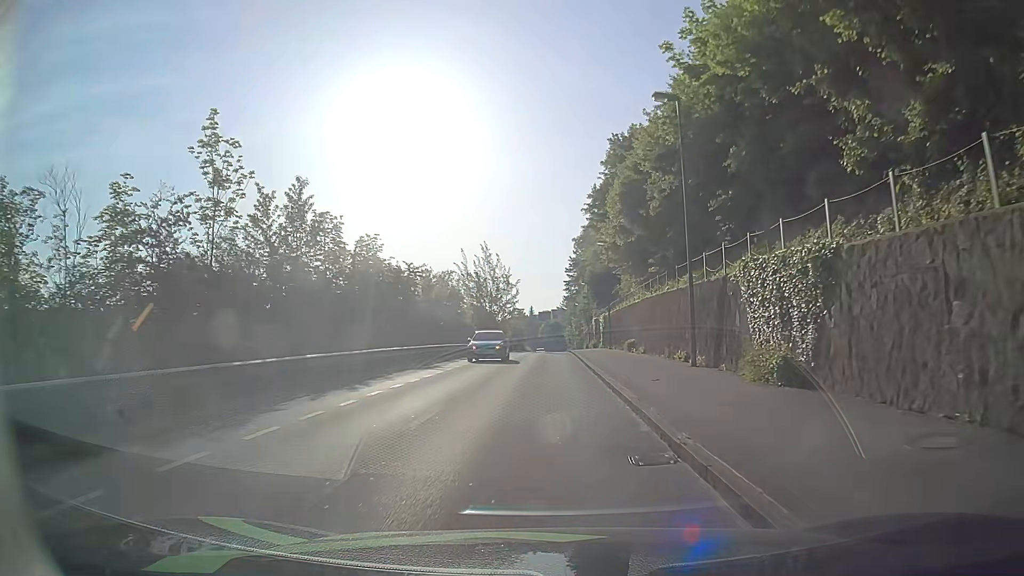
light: Day
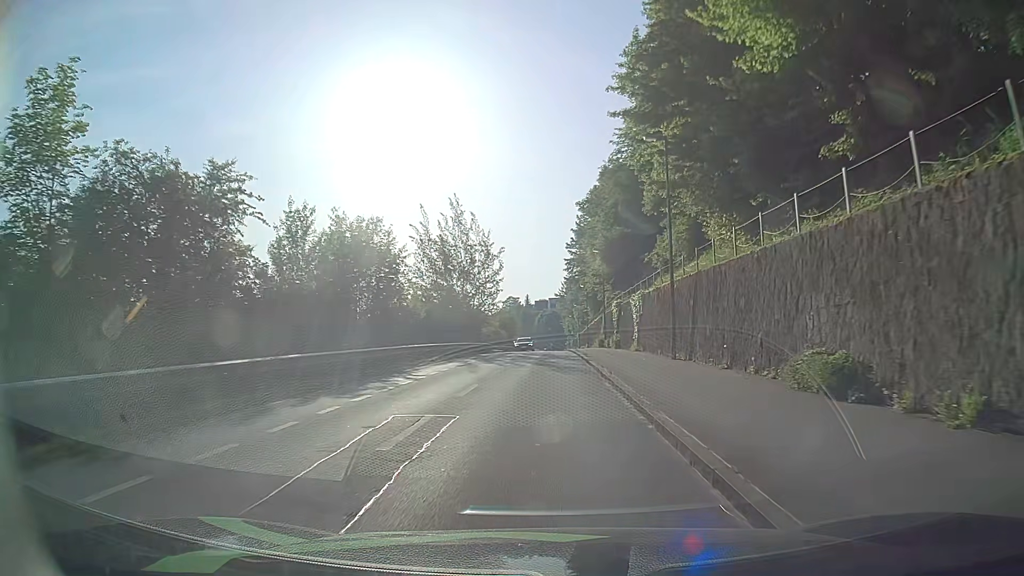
(-0.1, +25.9) m; 0°
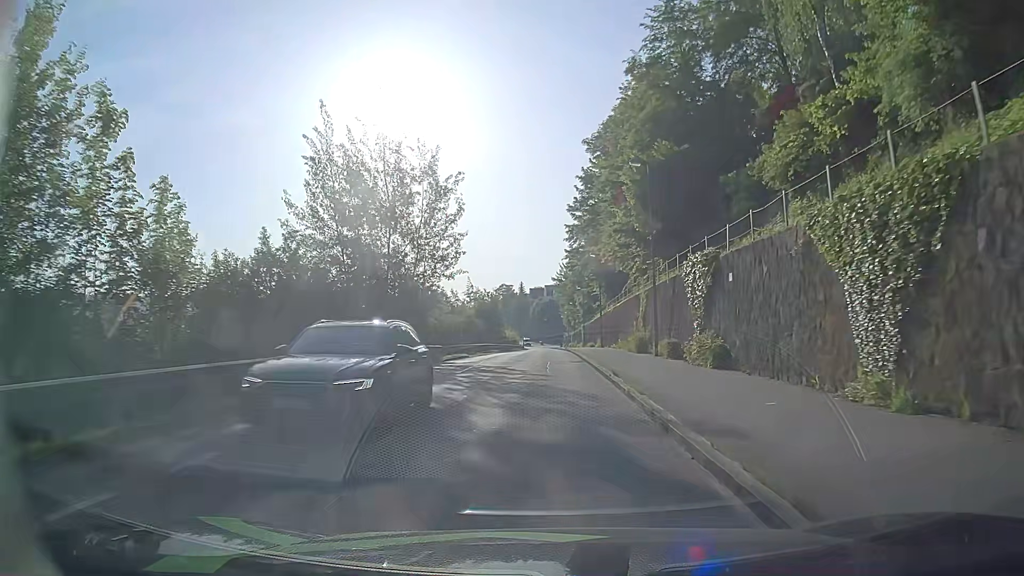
(0.0, +26.9) m; +1°
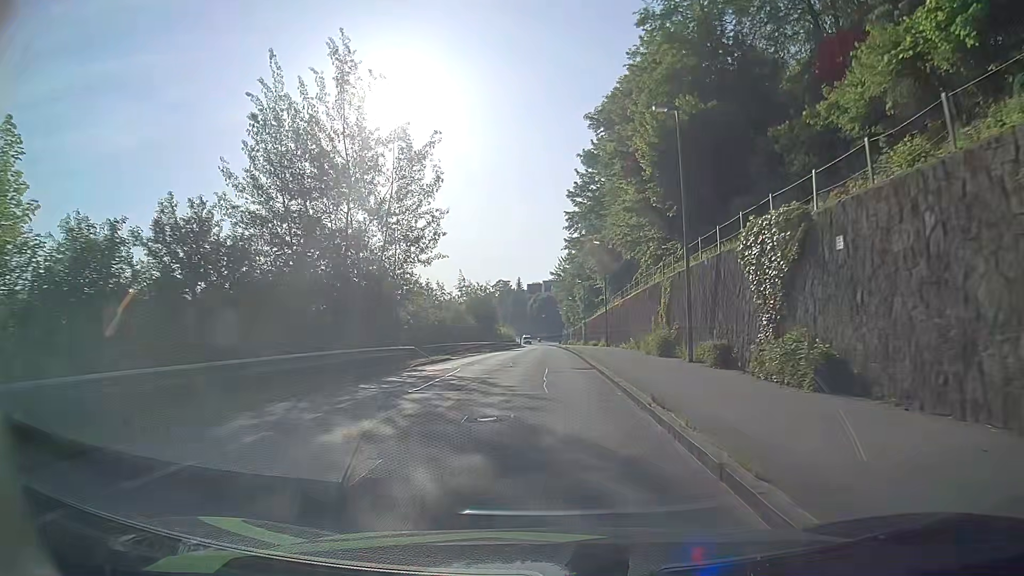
(-0.1, +6.8) m; -1°
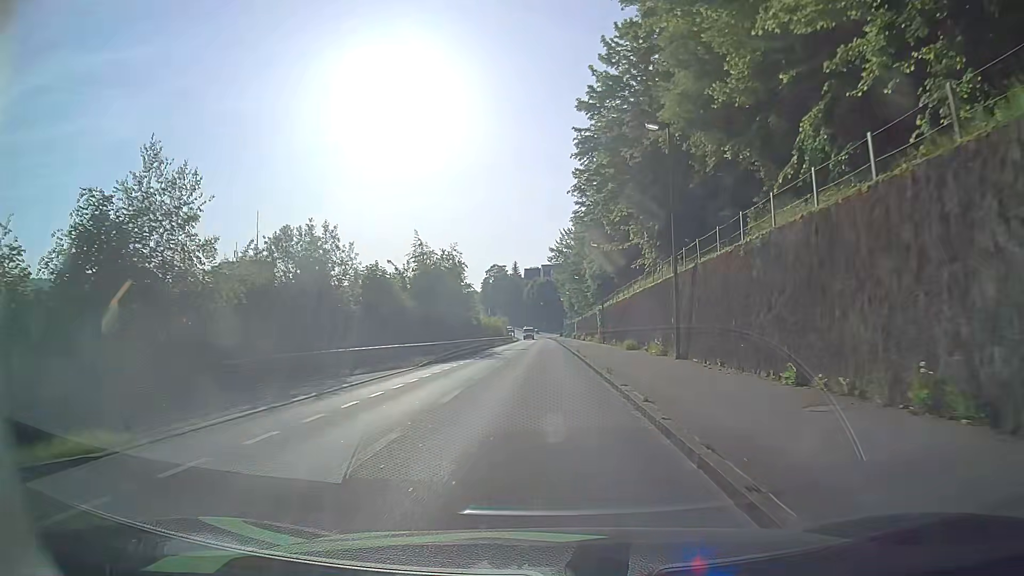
(+0.3, +28.0) m; 0°
(0, +10) (0, +20) (0, +30) (0, +40) (0, +50) (+1, +60) (+1, +70) (+1, +80) (+1, +90) (+1, +100) m
